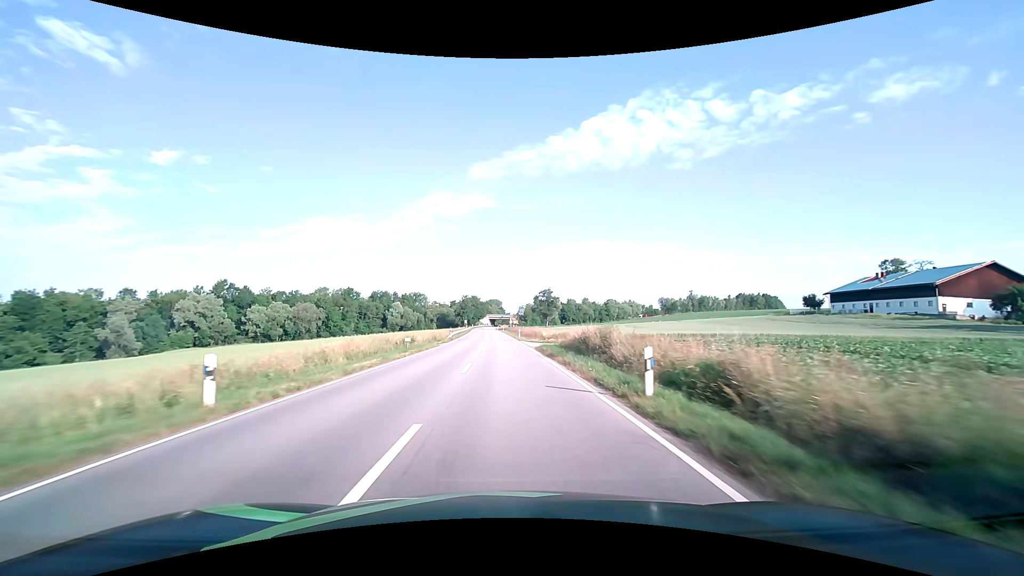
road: secondary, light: Day
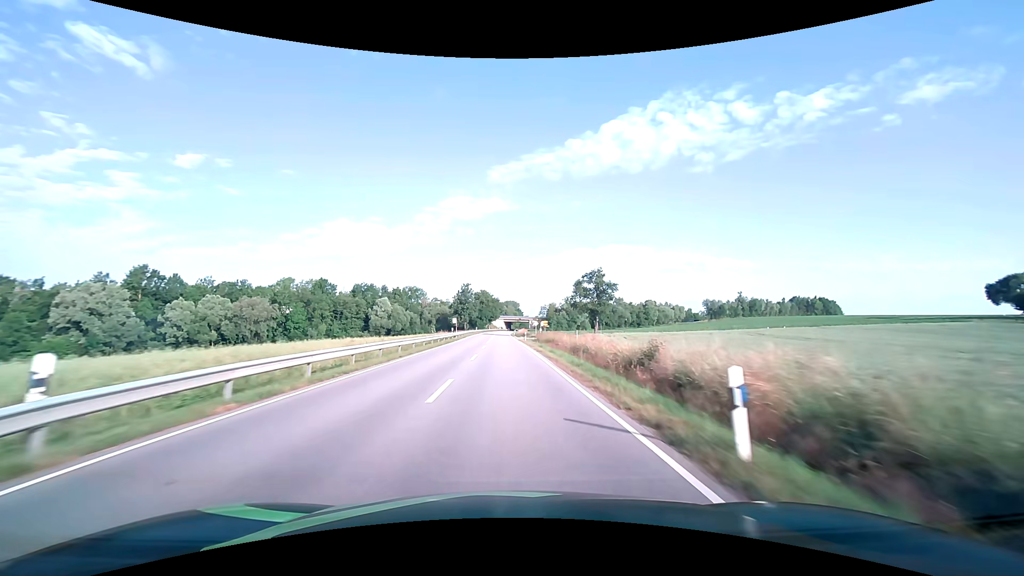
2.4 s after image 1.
(-0.9, +54.0) m; -2°
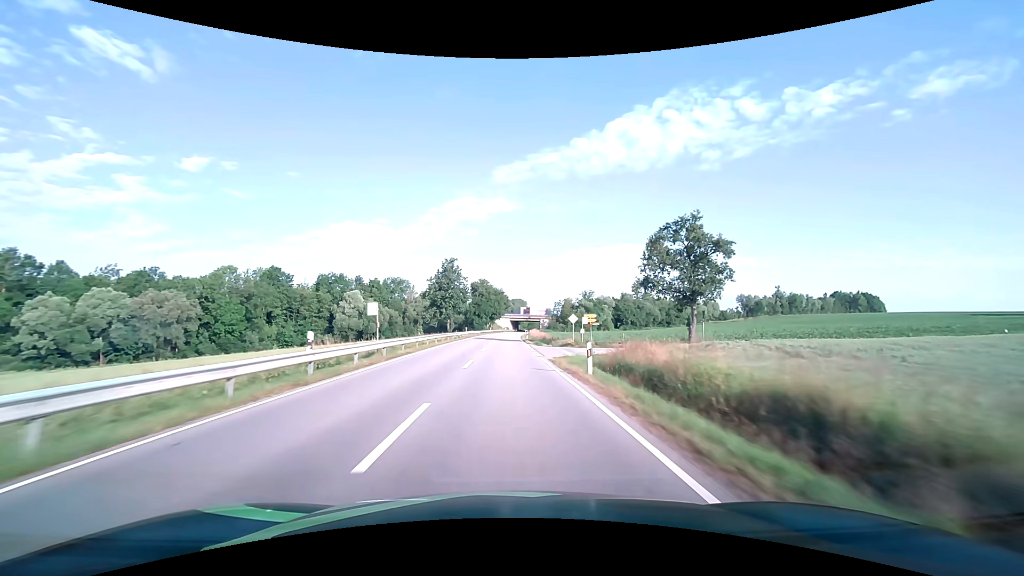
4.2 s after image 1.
(-0.3, +40.4) m; -1°
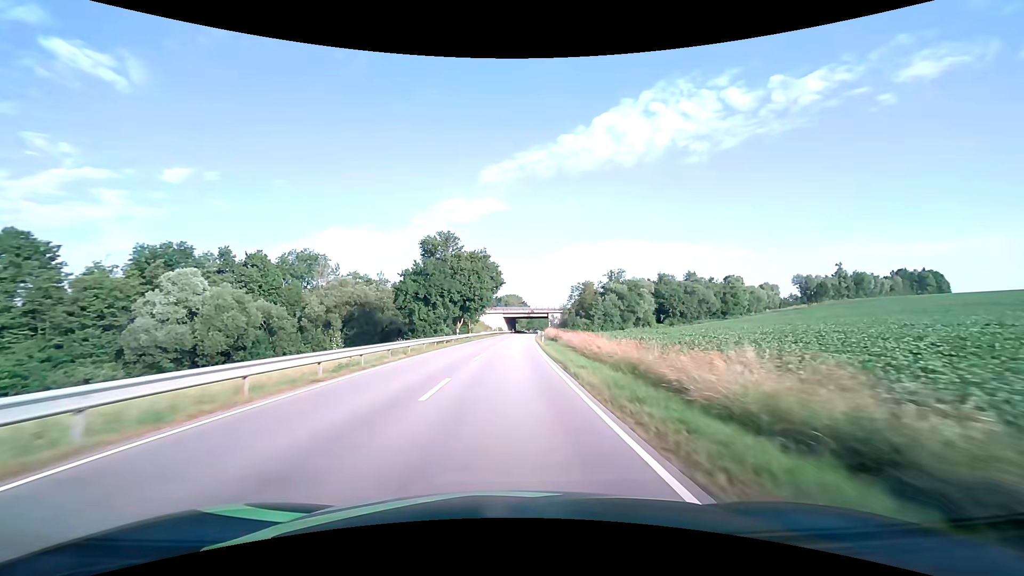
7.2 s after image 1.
(+0.2, +67.5) m; +1°
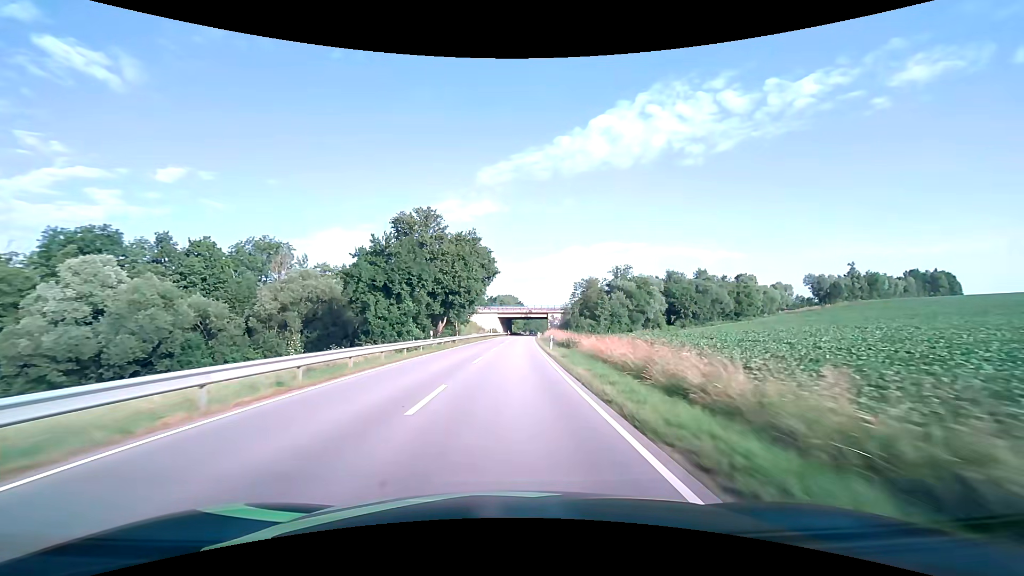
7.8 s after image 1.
(+0.1, +13.5) m; 0°
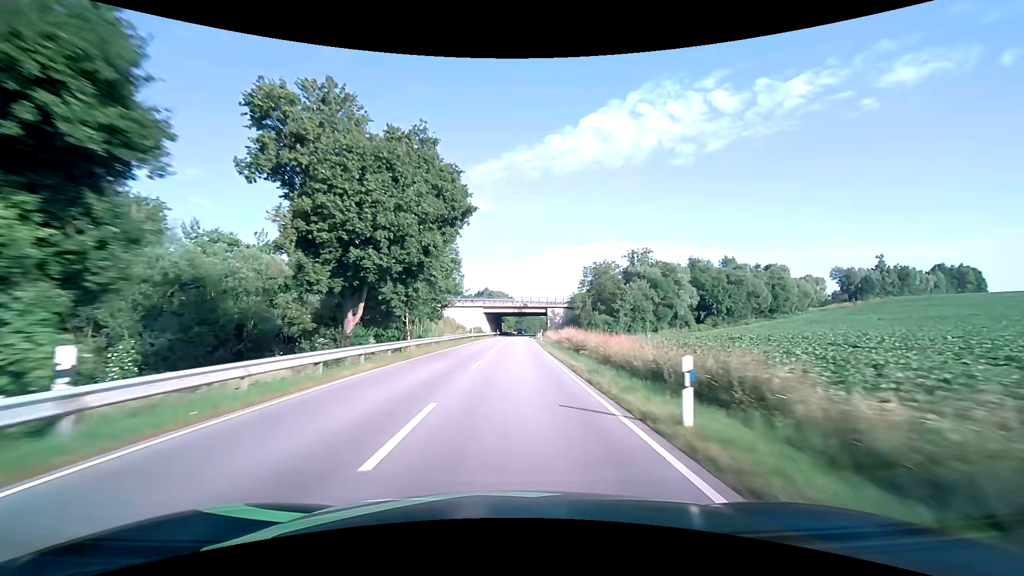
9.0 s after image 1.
(+0.2, +27.0) m; +1°
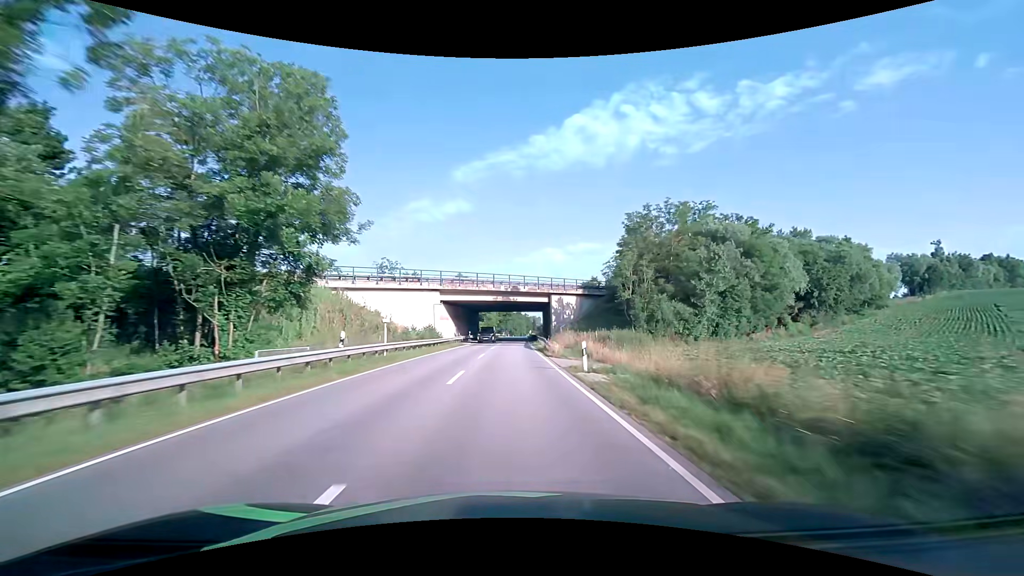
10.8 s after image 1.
(+0.8, +40.5) m; +2°
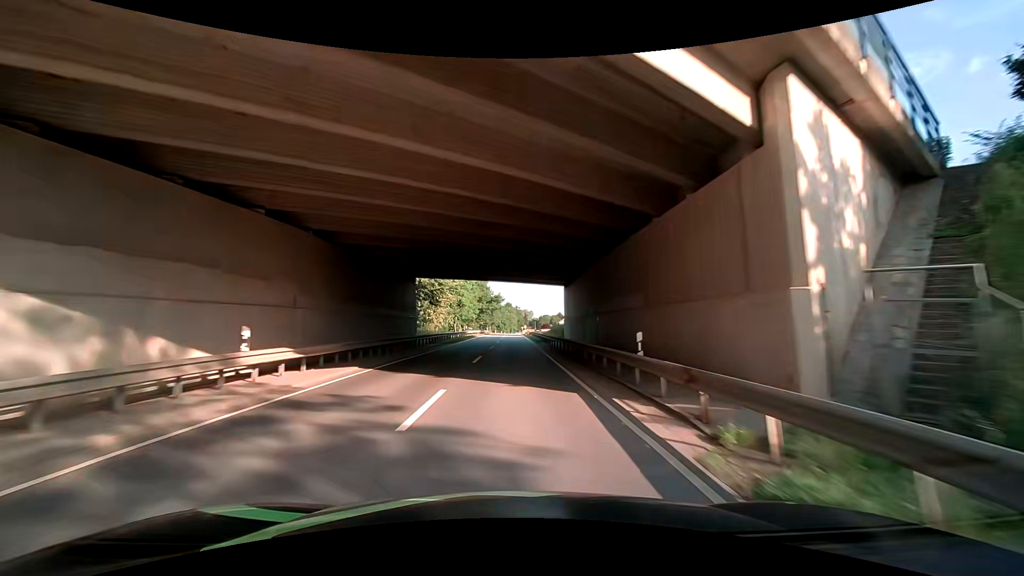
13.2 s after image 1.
(+0.6, +53.7) m; +1°
(0, +10) (0, +20) (0, +30) (+1, +40) (+1, +50) (+1, +60) (+2, +70) (+2, +80) (+2, +90) (+2, +100) m
